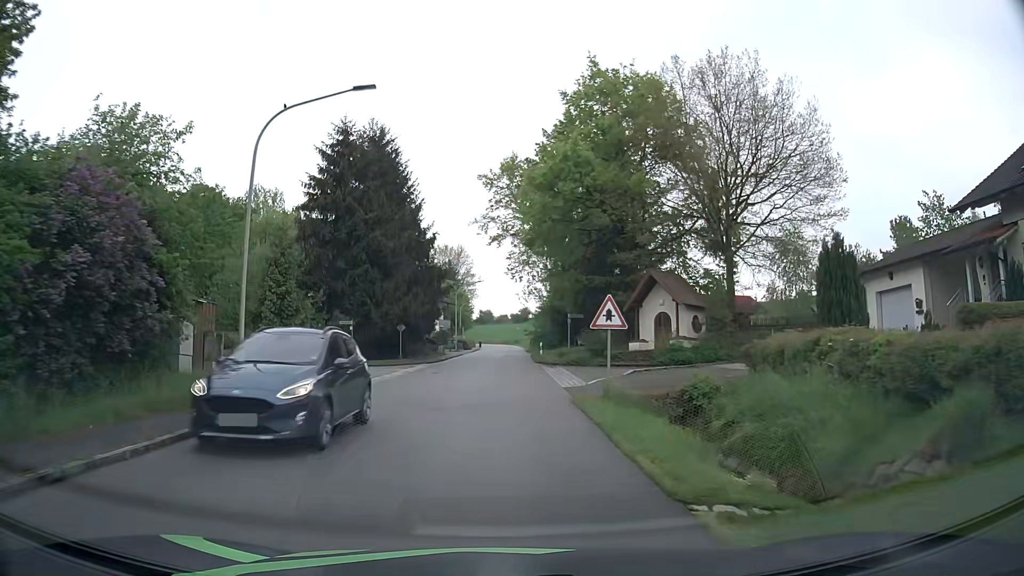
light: Day
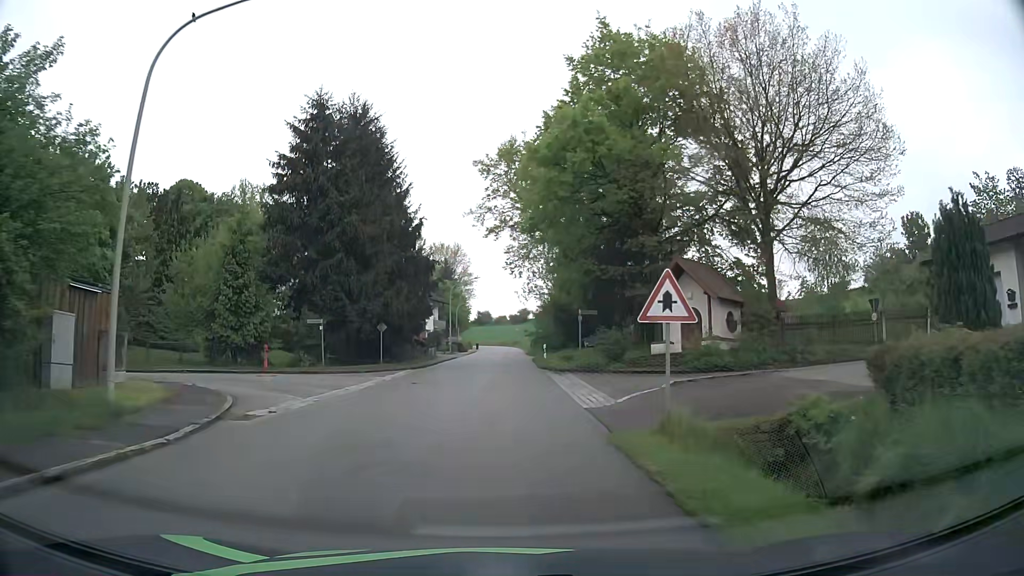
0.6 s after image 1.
(0.0, +5.5) m; 0°
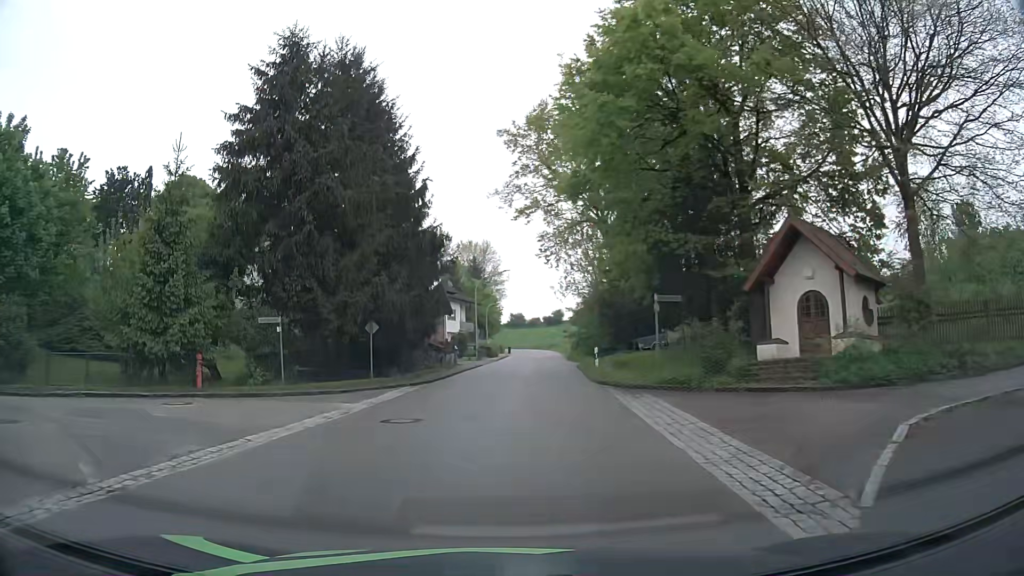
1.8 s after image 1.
(-0.1, +9.2) m; -3°
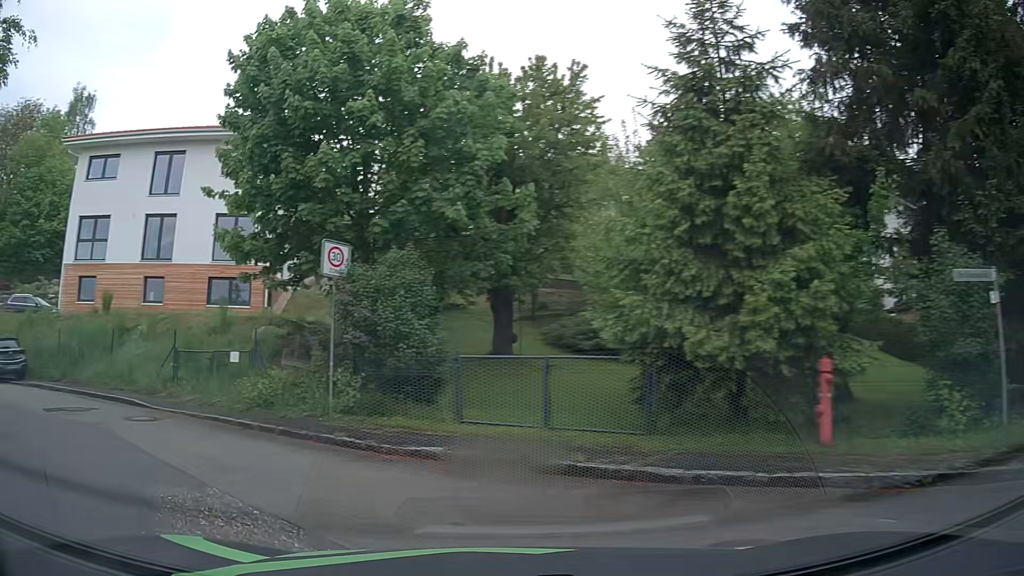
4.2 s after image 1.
(-4.4, +11.6) m; -52°
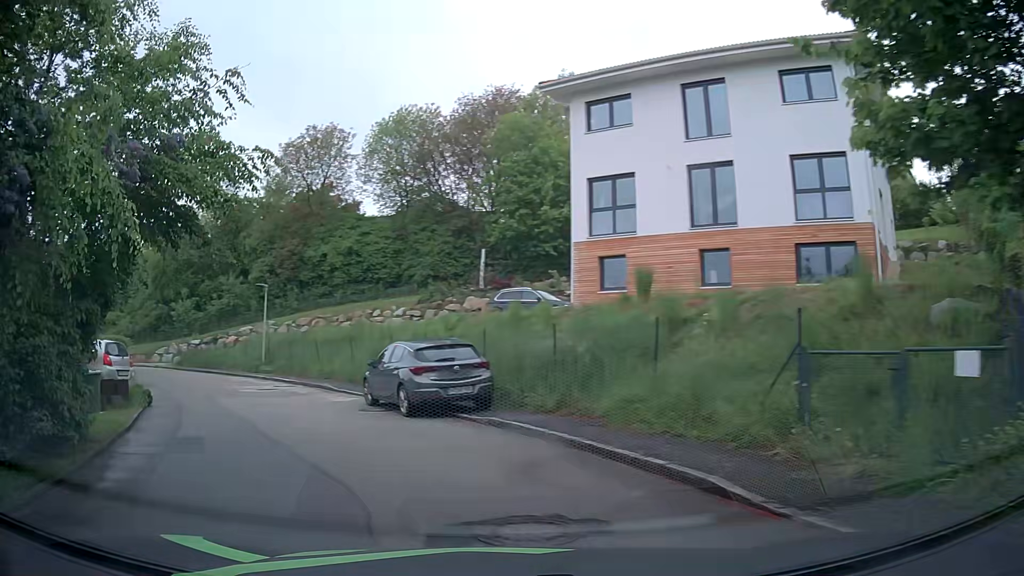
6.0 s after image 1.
(-3.9, +8.5) m; -48°
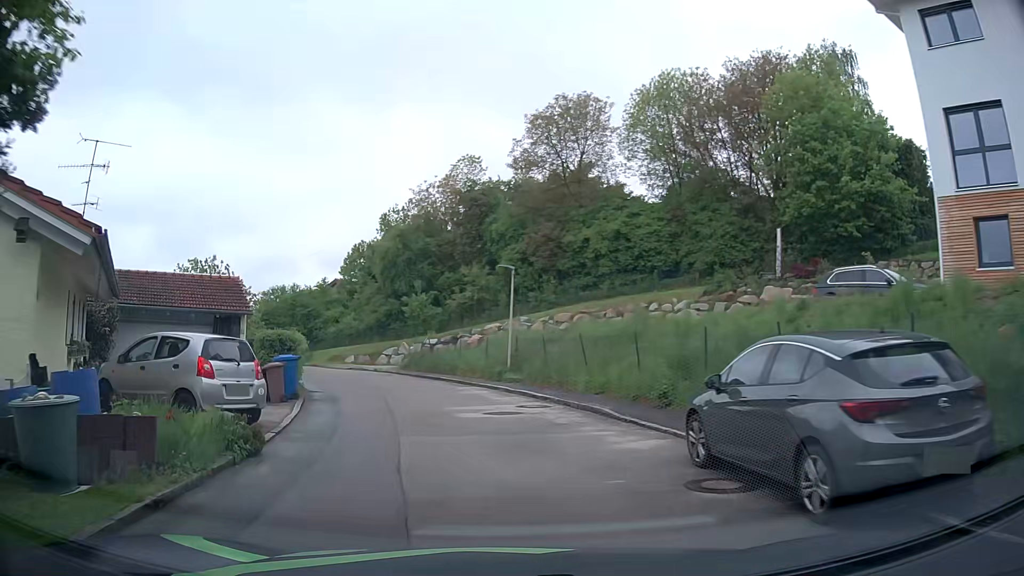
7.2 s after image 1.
(-1.7, +7.9) m; -21°
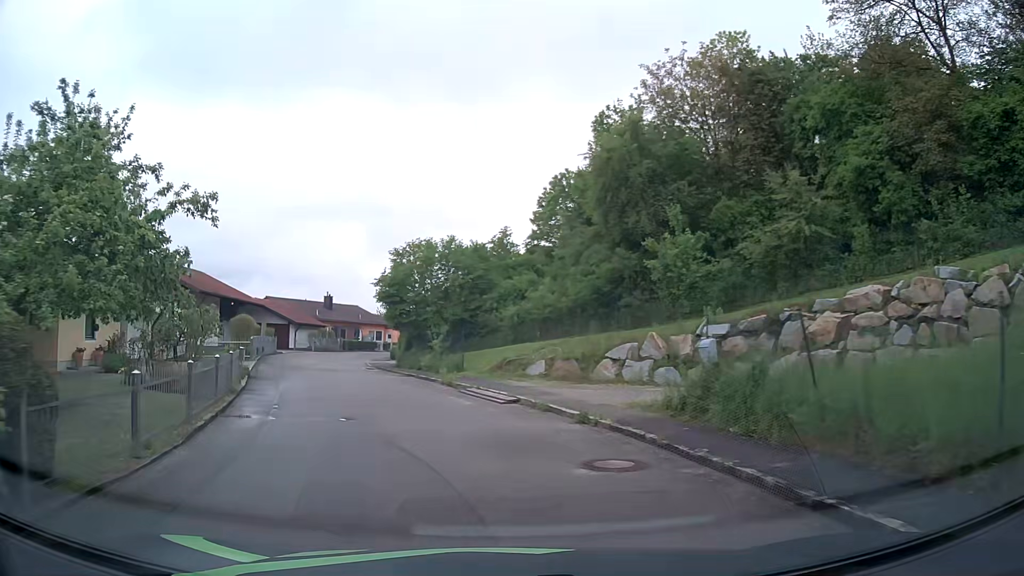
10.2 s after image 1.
(-4.4, +25.2) m; -19°
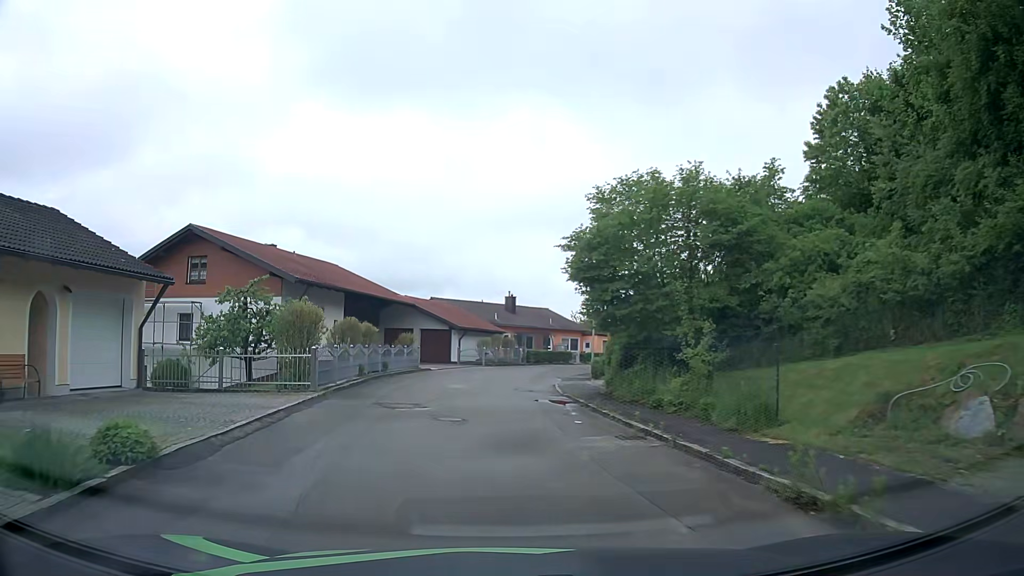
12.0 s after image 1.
(-2.3, +15.0) m; -17°
(0, +10) (0, +20) (0, +30) (+2, +40) (+5, +49) (+10, +58) (+17, +65) (+24, +72) (+32, +78) (+41, +83) m
